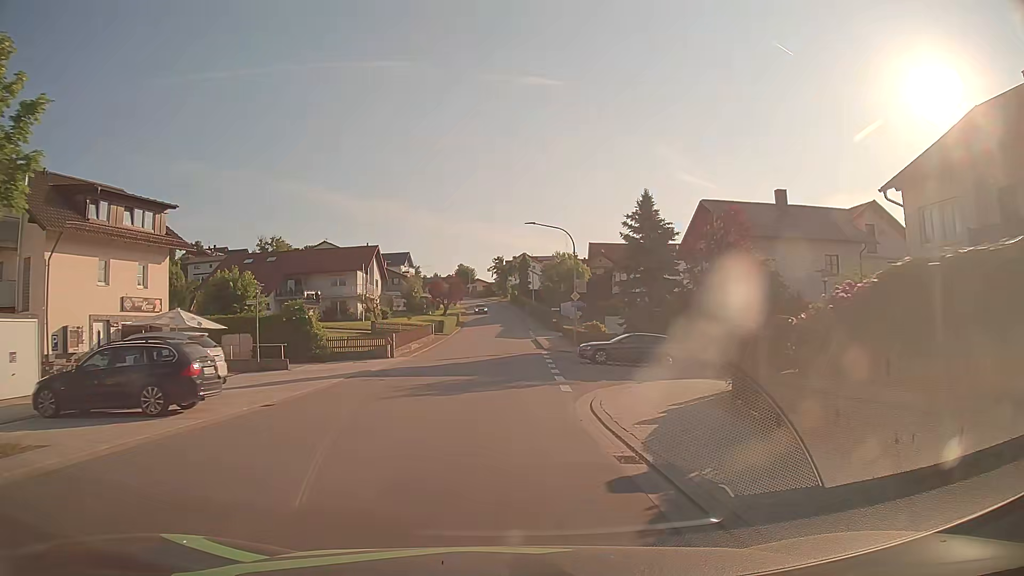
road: tertiary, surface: asphalt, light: Day
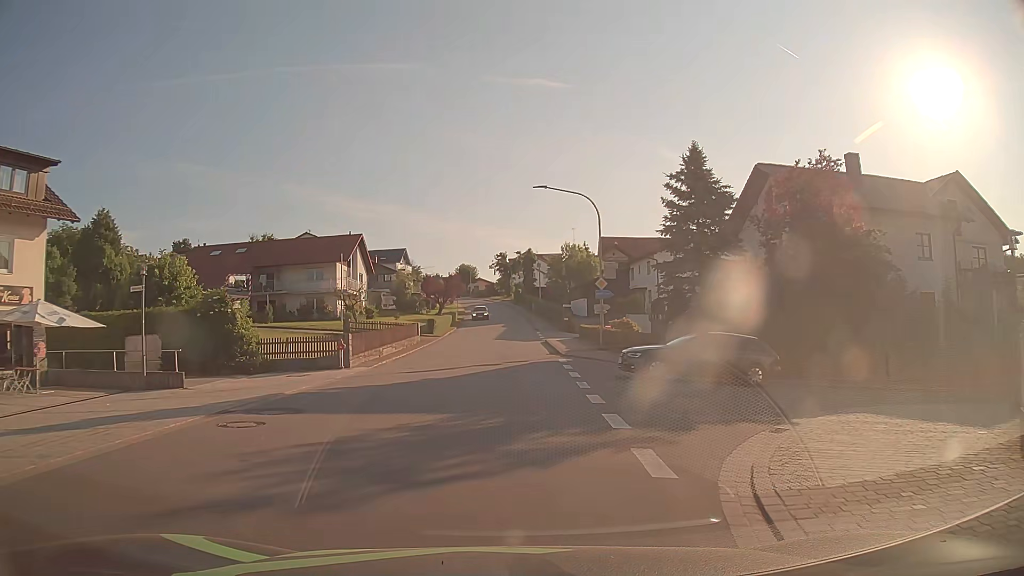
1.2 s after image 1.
(+0.1, +10.0) m; +1°
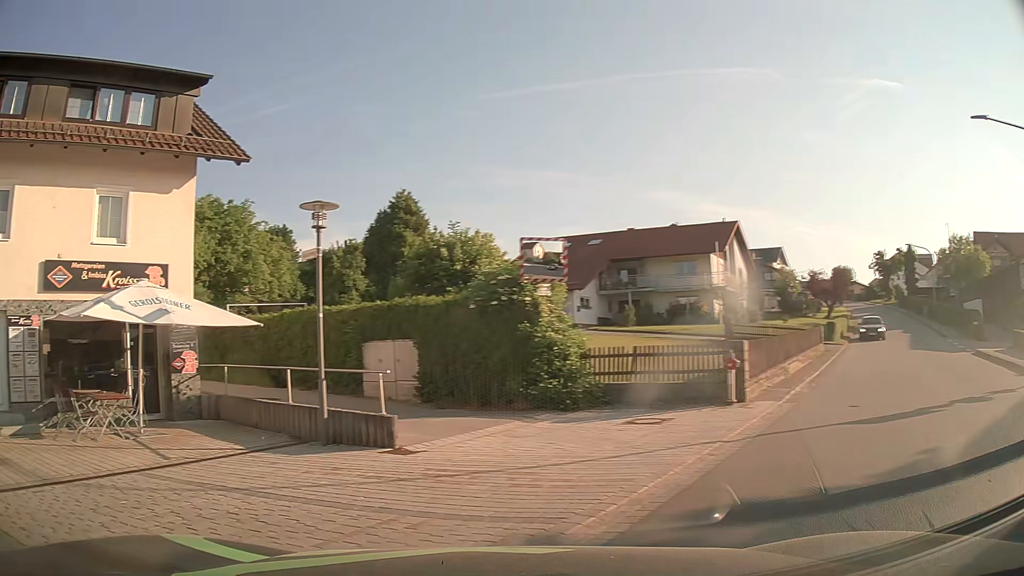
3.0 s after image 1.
(-1.9, +10.4) m; -32°
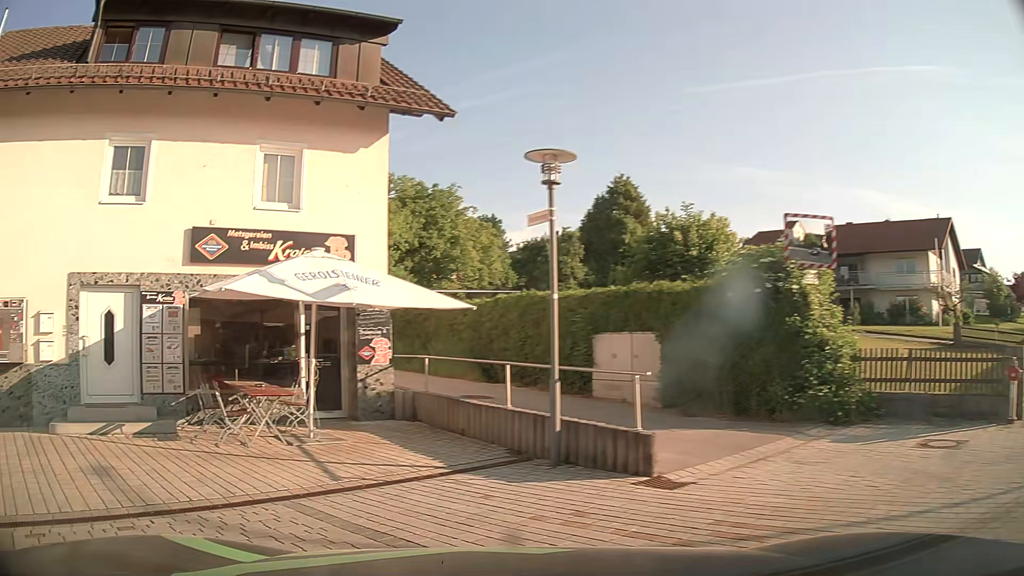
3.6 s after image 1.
(-0.4, +2.5) m; -18°
